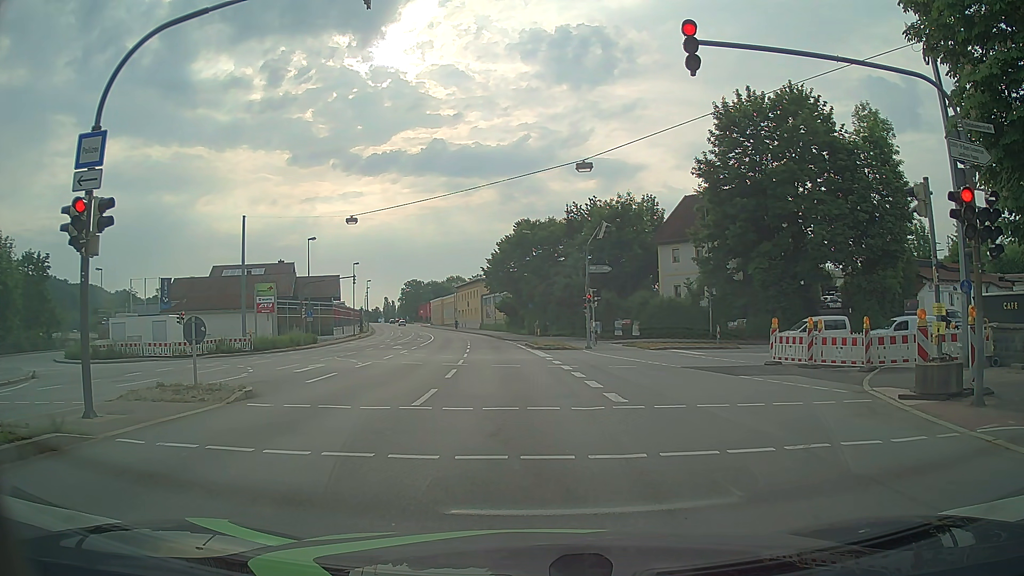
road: primary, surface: asphalt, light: Day
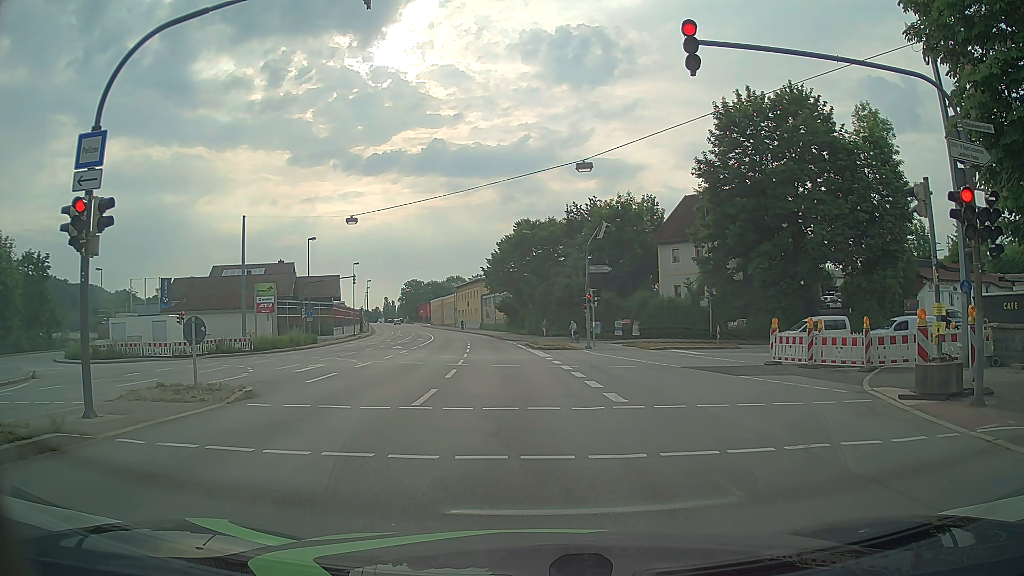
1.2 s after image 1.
(0.0, 0.0) m; 0°
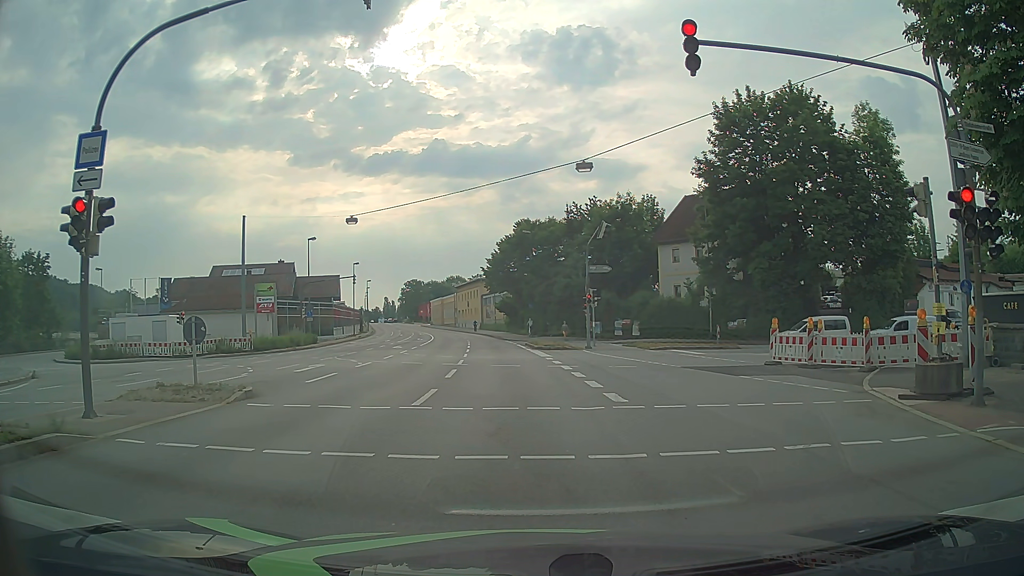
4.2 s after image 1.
(0.0, 0.0) m; 0°
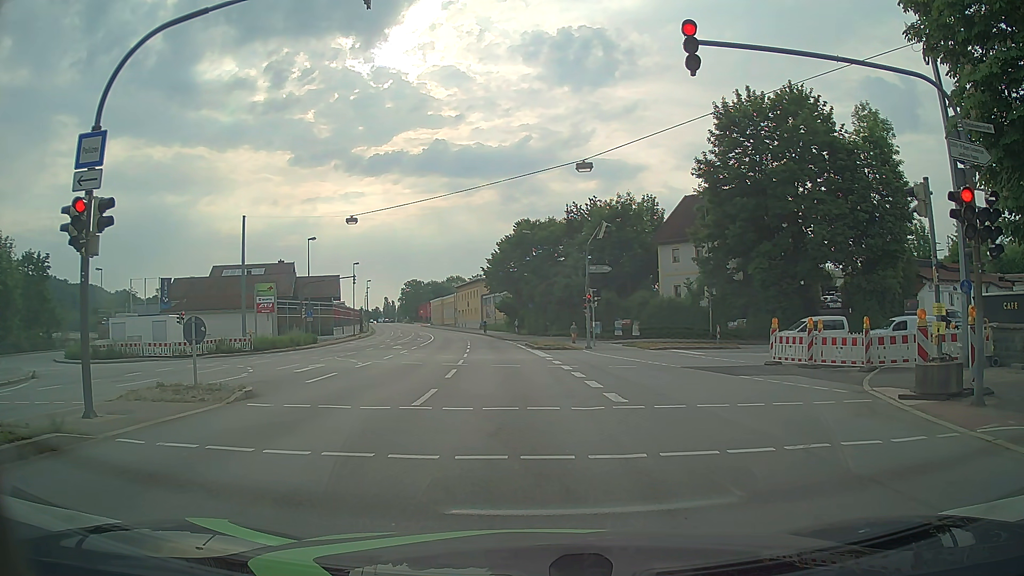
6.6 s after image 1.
(0.0, 0.0) m; 0°
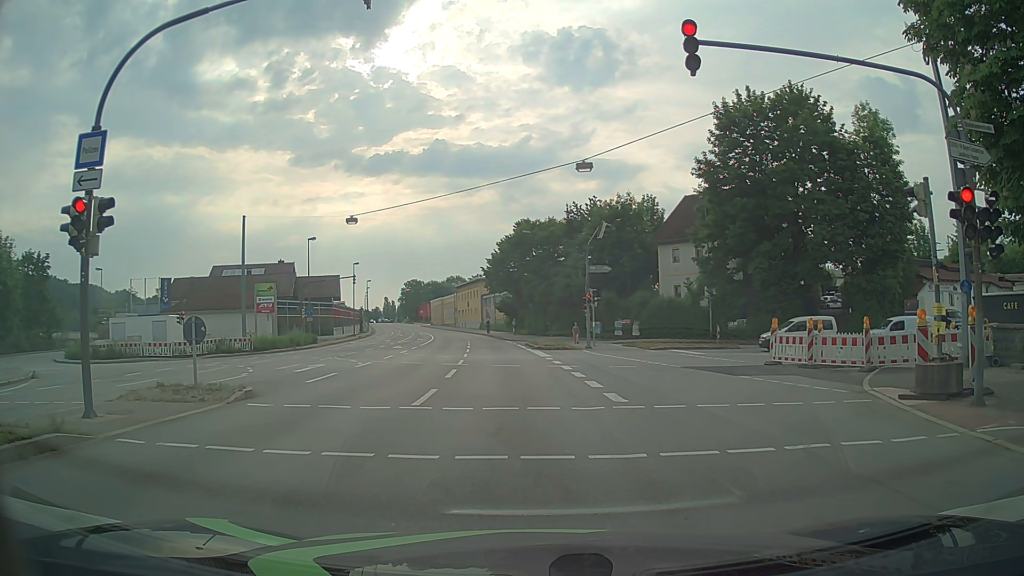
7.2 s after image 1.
(0.0, 0.0) m; 0°
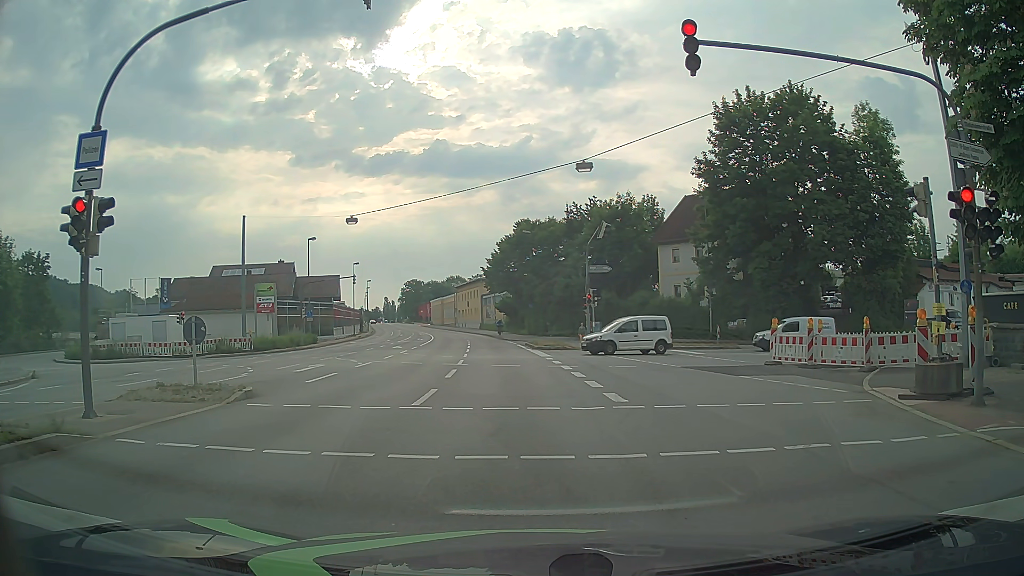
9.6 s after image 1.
(0.0, 0.0) m; 0°
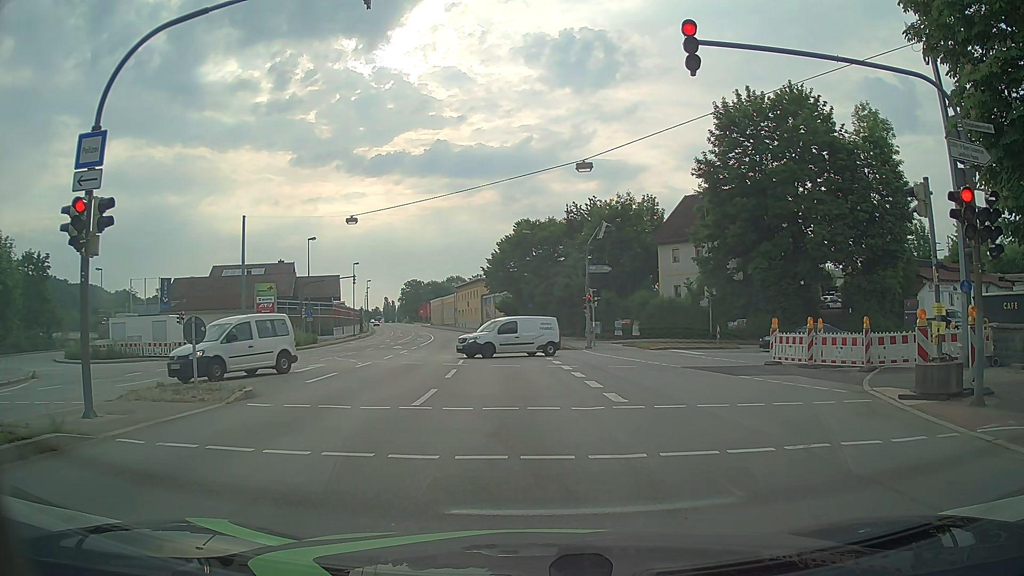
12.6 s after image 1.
(0.0, 0.0) m; 0°
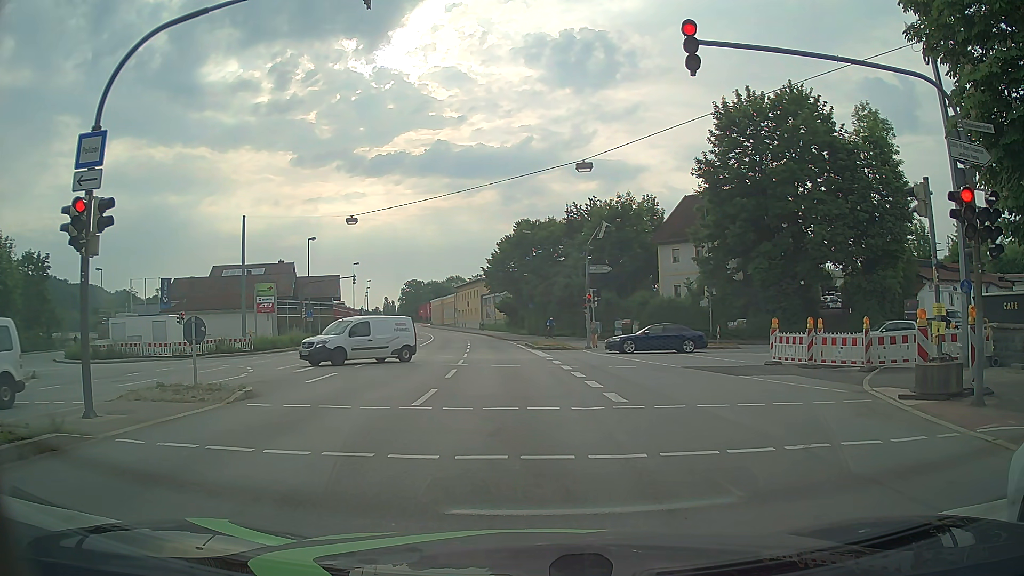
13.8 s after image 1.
(0.0, 0.0) m; 0°
(0, +10) (0, +20) (0, +30) (-1, +40) (-1, +50) (-2, +60) (-3, +70) (-4, +80) (-6, +90) (-7, +100) m
